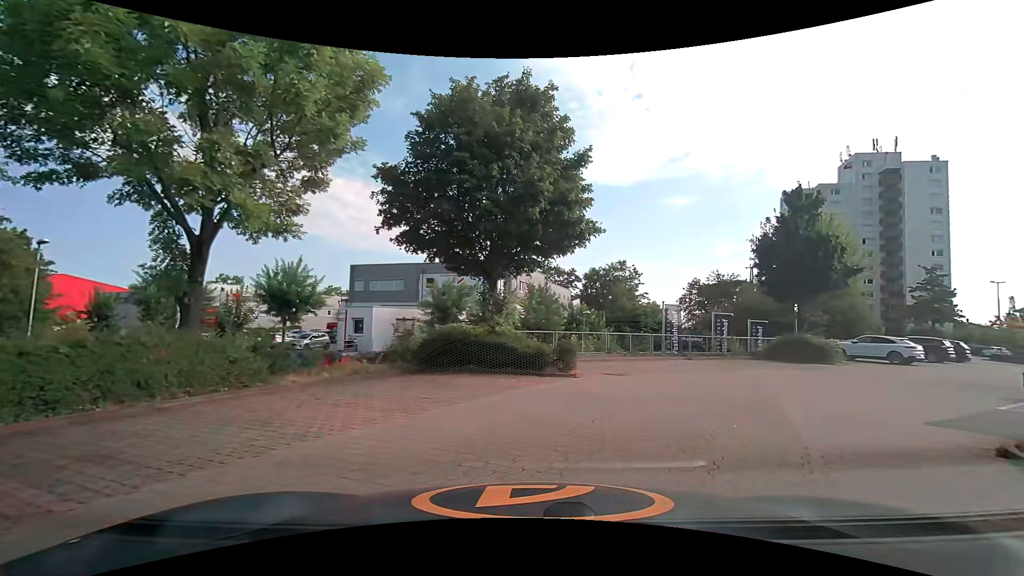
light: Day
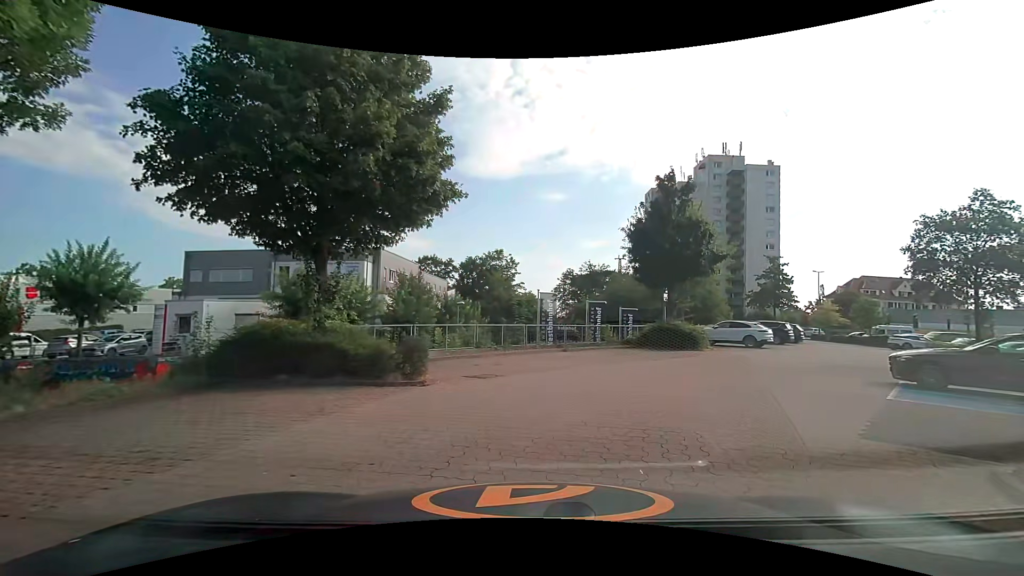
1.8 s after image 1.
(+0.4, +3.2) m; +13°
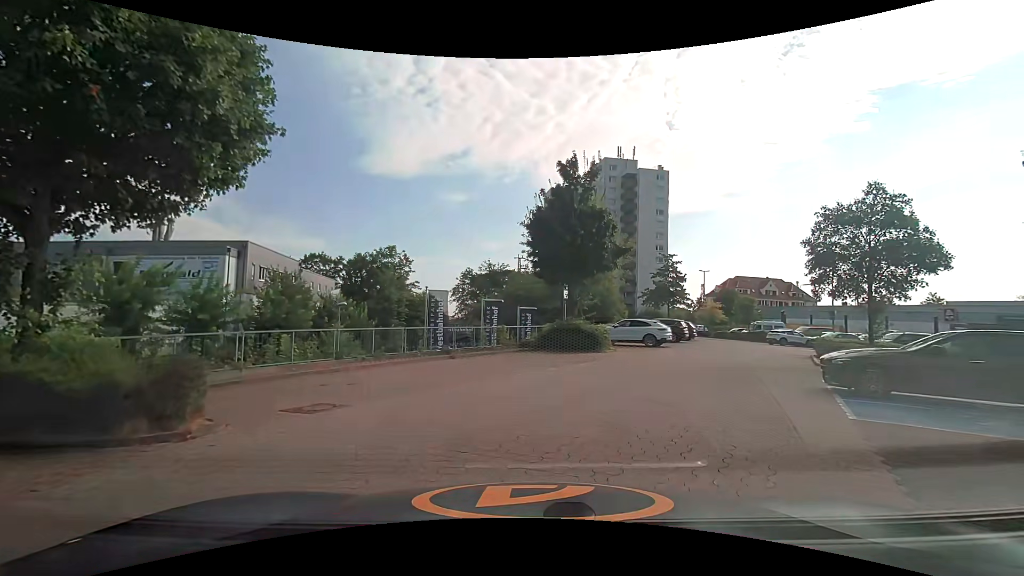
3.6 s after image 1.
(+0.3, +3.5) m; +12°
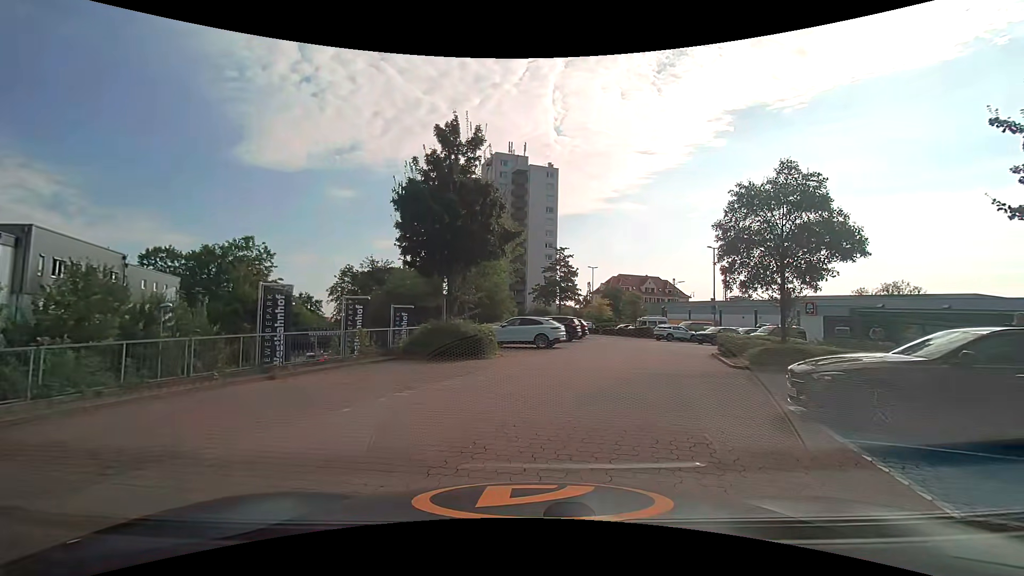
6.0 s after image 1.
(+0.4, +4.7) m; +11°
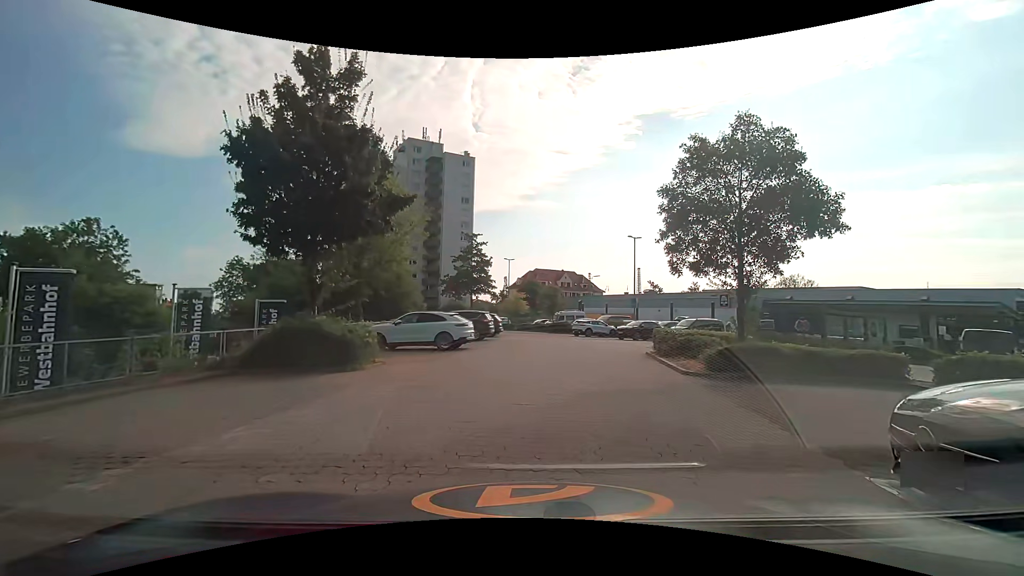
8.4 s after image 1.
(+0.5, +4.8) m; +8°
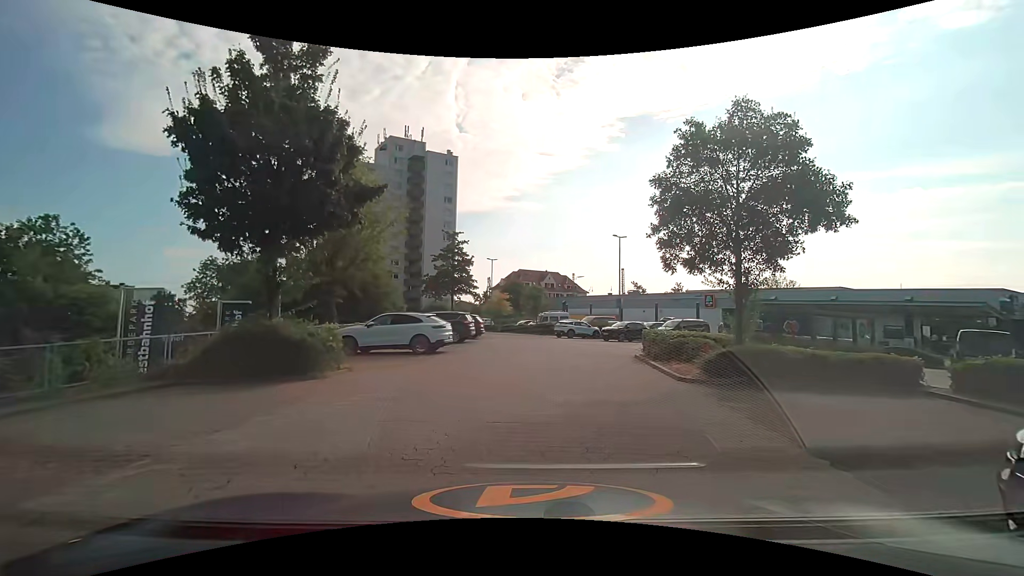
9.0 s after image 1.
(+0.1, +1.2) m; +3°
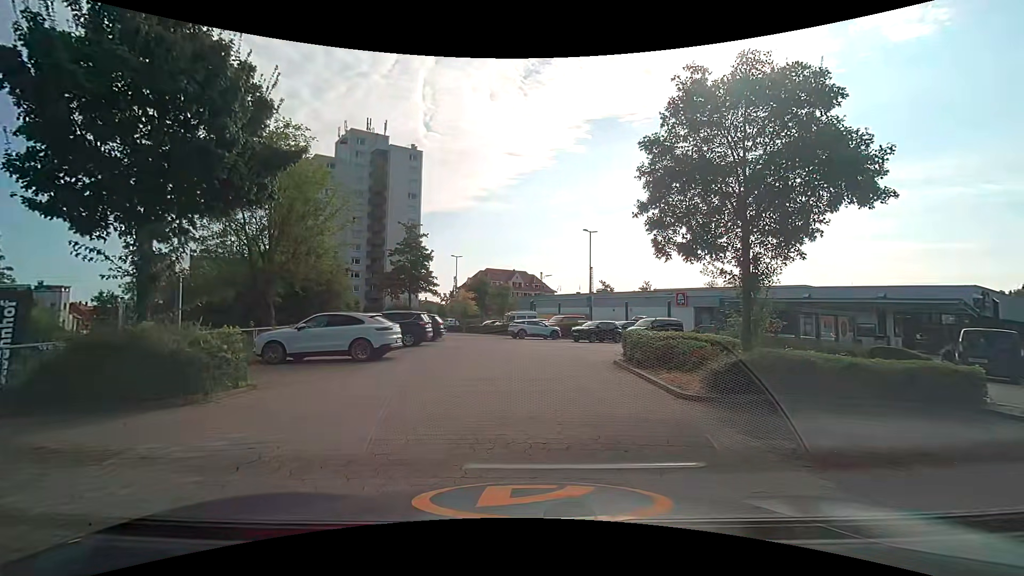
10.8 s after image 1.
(+0.1, +2.7) m; +4°
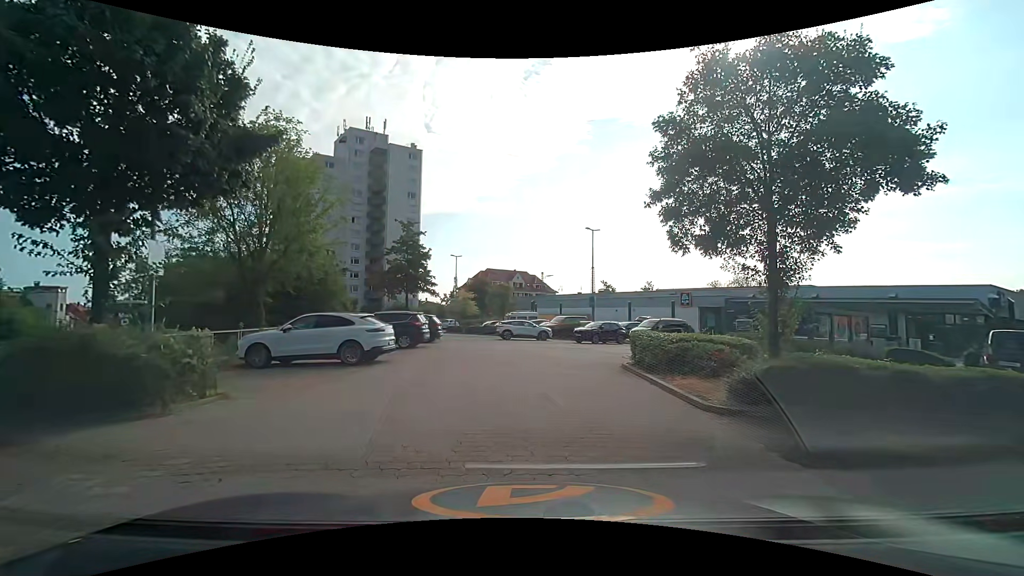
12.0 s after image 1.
(0.0, +1.0) m; 0°
